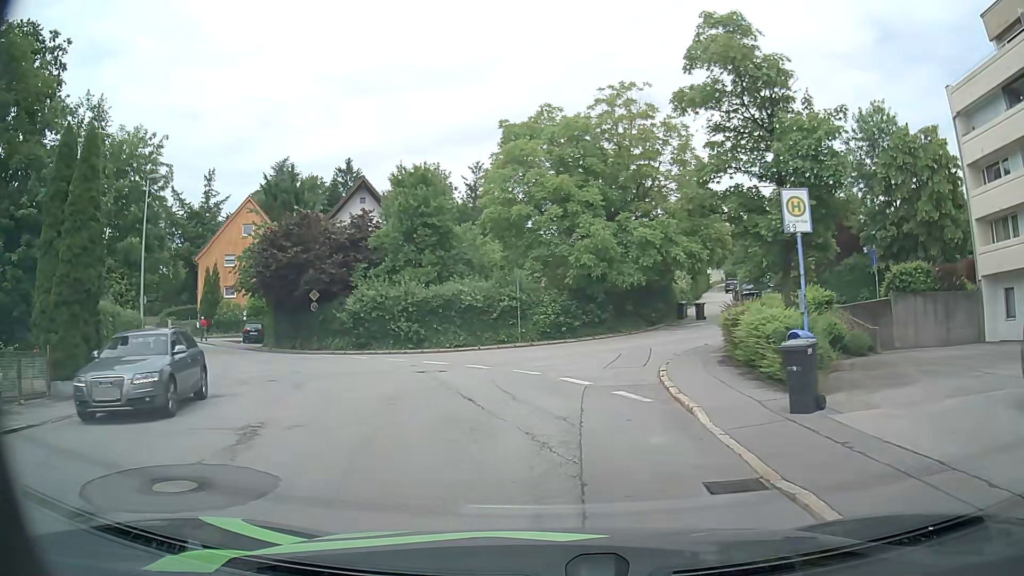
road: residential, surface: asphalt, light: Day
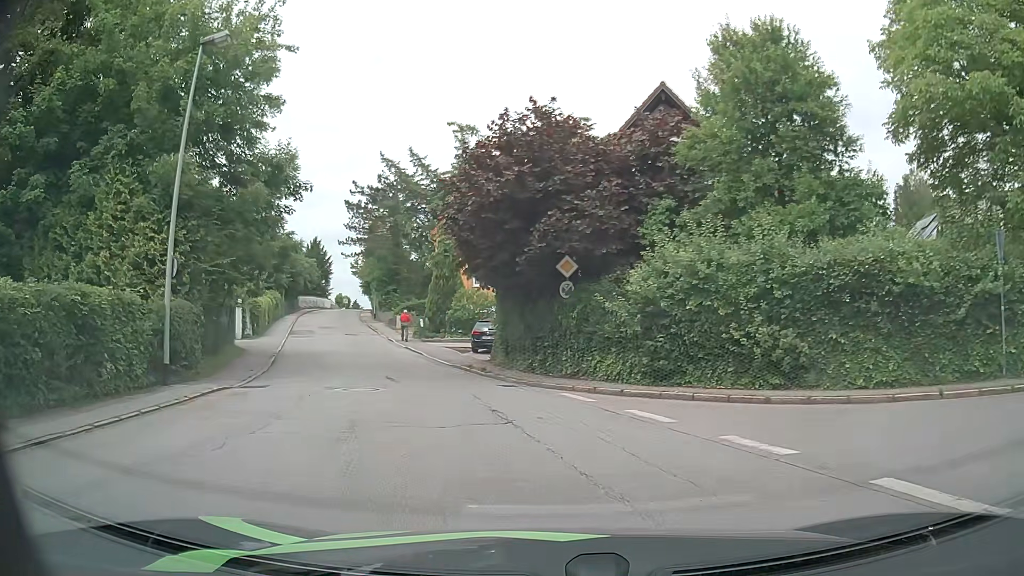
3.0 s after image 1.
(-3.5, +17.3) m; -26°
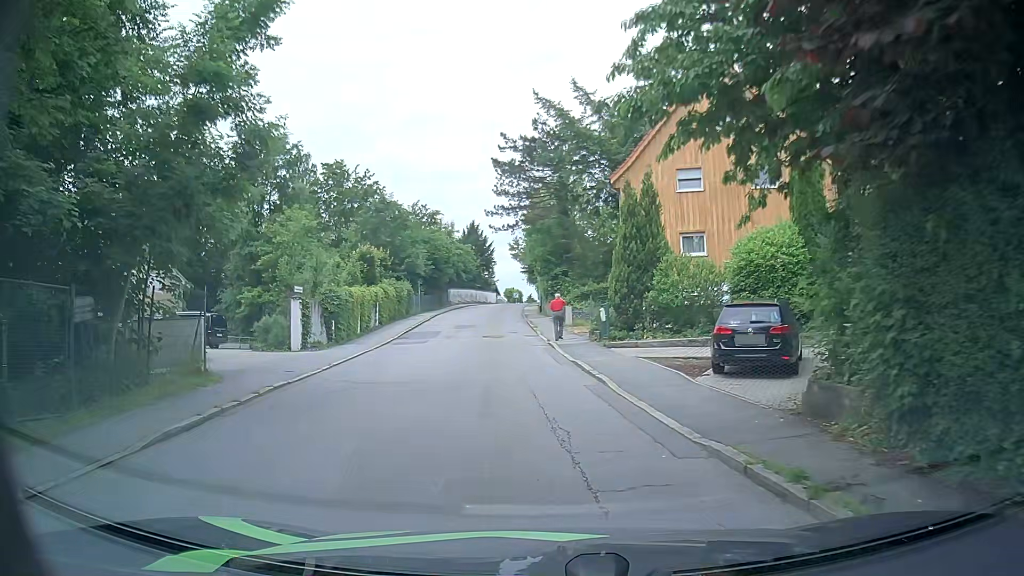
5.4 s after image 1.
(-2.3, +15.5) m; -15°
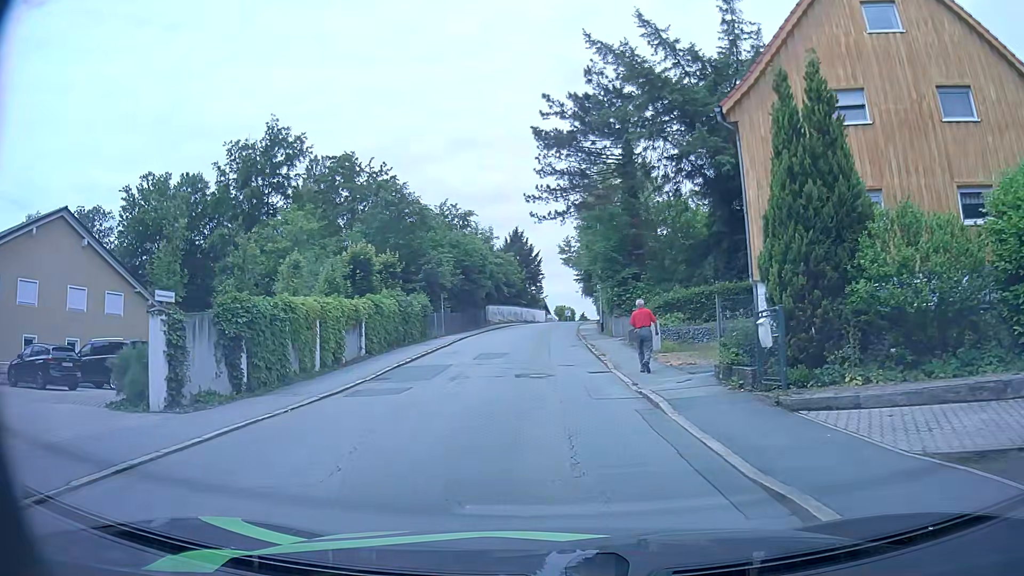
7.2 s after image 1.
(-0.6, +12.1) m; -4°
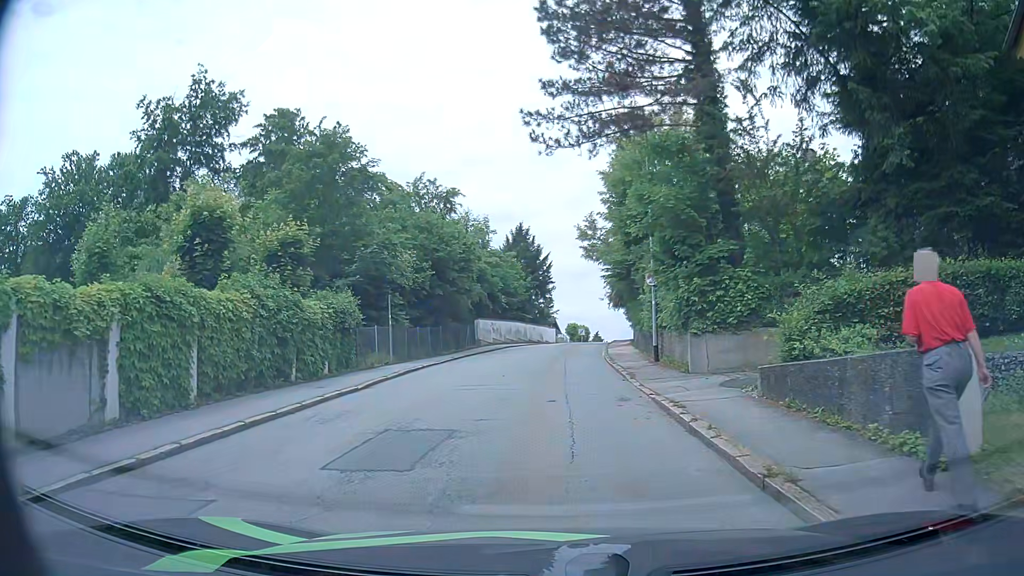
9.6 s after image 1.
(-0.3, +15.5) m; -1°
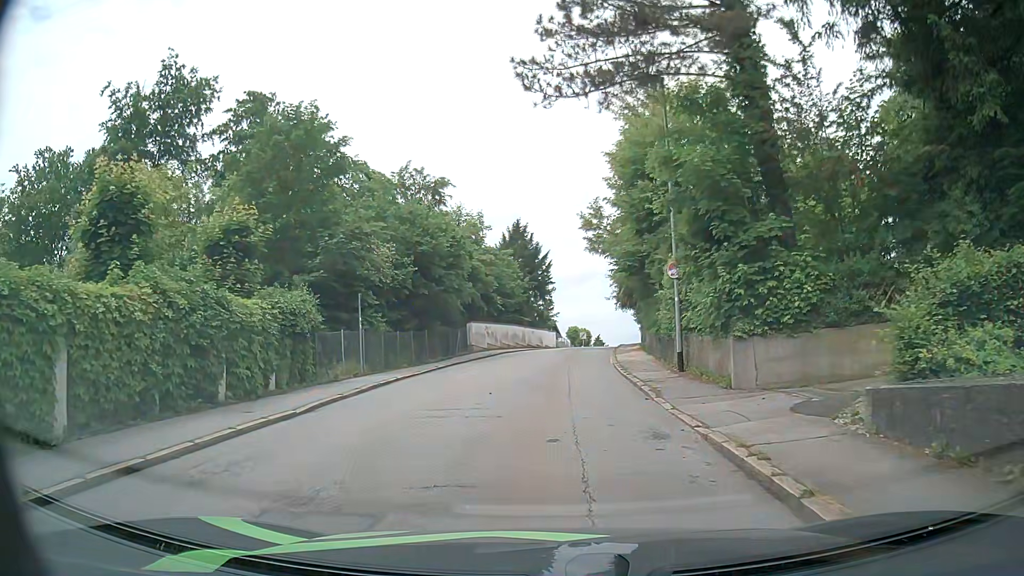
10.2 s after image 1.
(0.0, +3.9) m; -1°
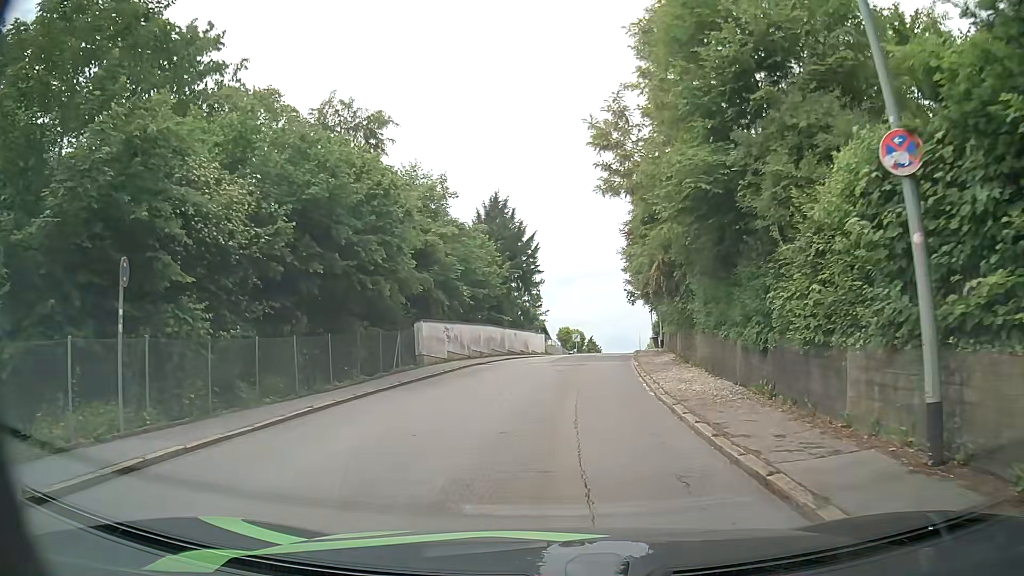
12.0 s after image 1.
(0.0, +12.1) m; +1°
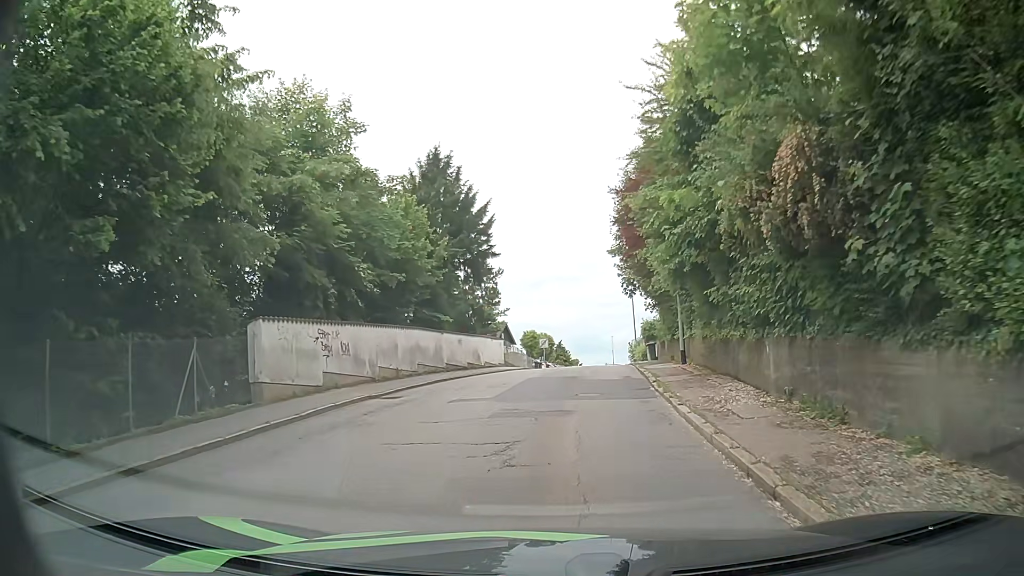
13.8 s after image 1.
(+0.2, +12.4) m; +1°
(0, +10) (+1, +20) (+2, +30) (+4, +40) (+5, +50) (+6, +60) (+8, +70) (+9, +79) (+12, +89) (+14, +99) m
